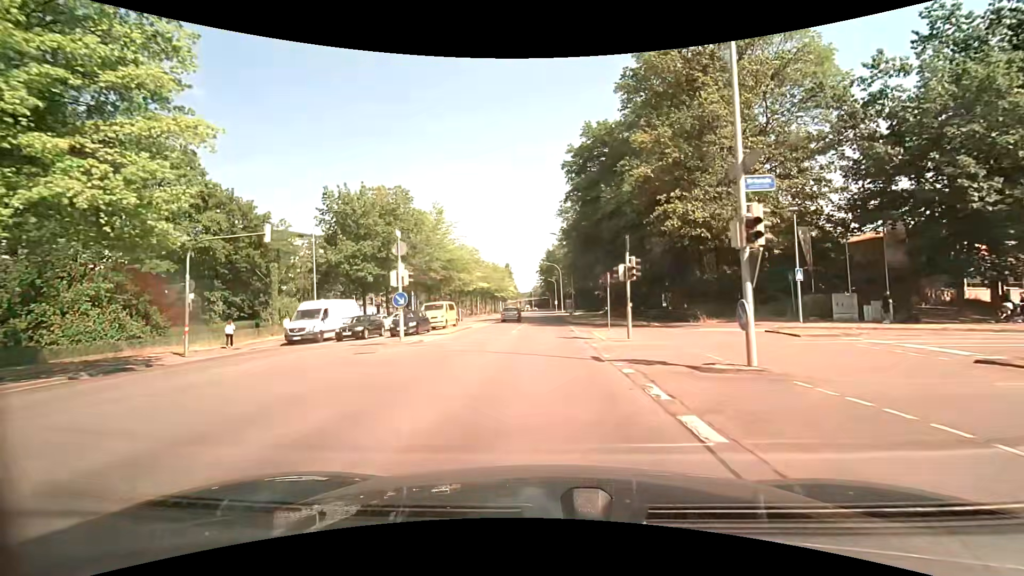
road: secondary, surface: asphalt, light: Day
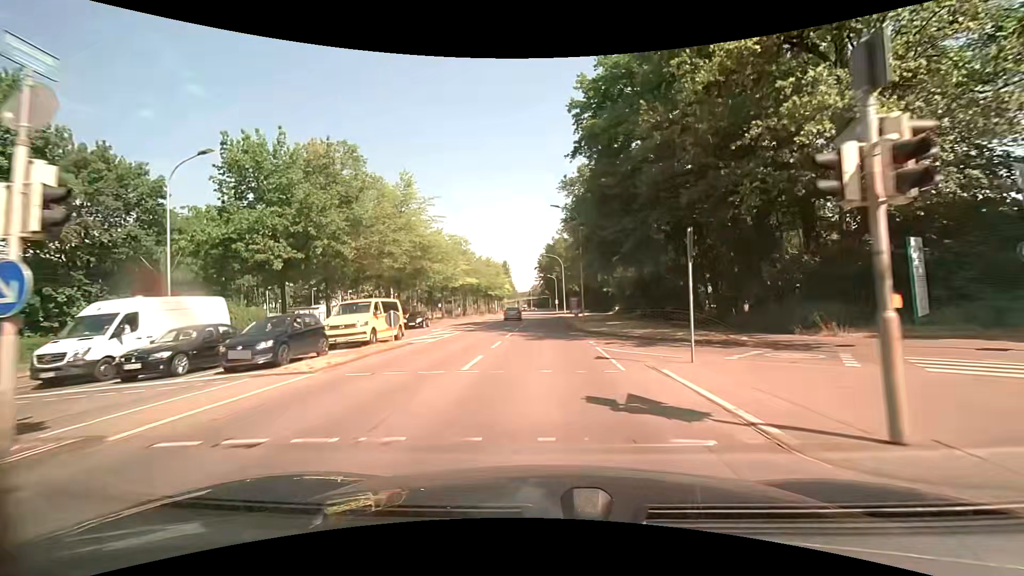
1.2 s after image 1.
(+0.1, +14.6) m; 0°
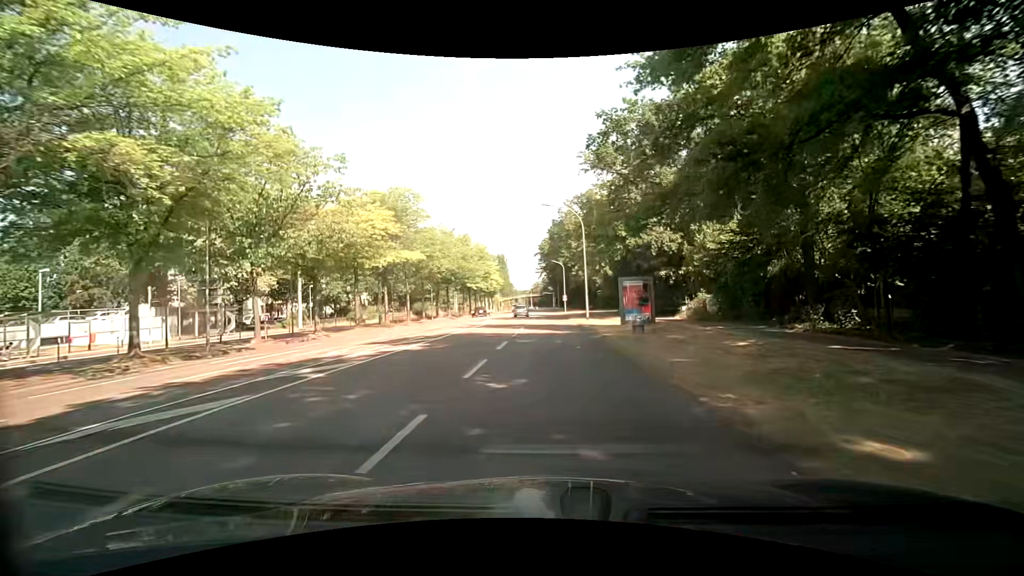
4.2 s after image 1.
(-0.1, +37.3) m; -1°
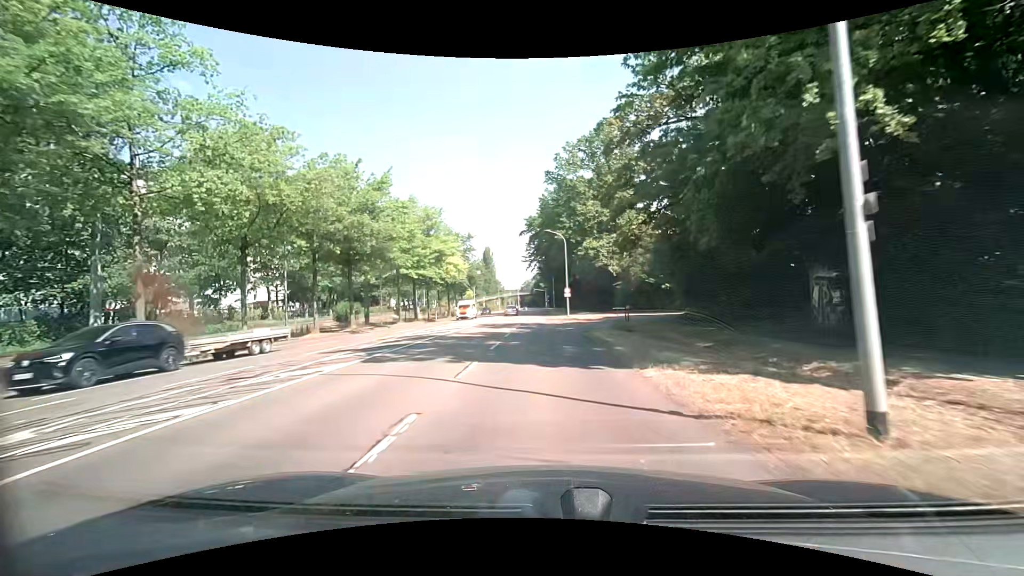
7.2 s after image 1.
(+0.5, +35.9) m; +1°
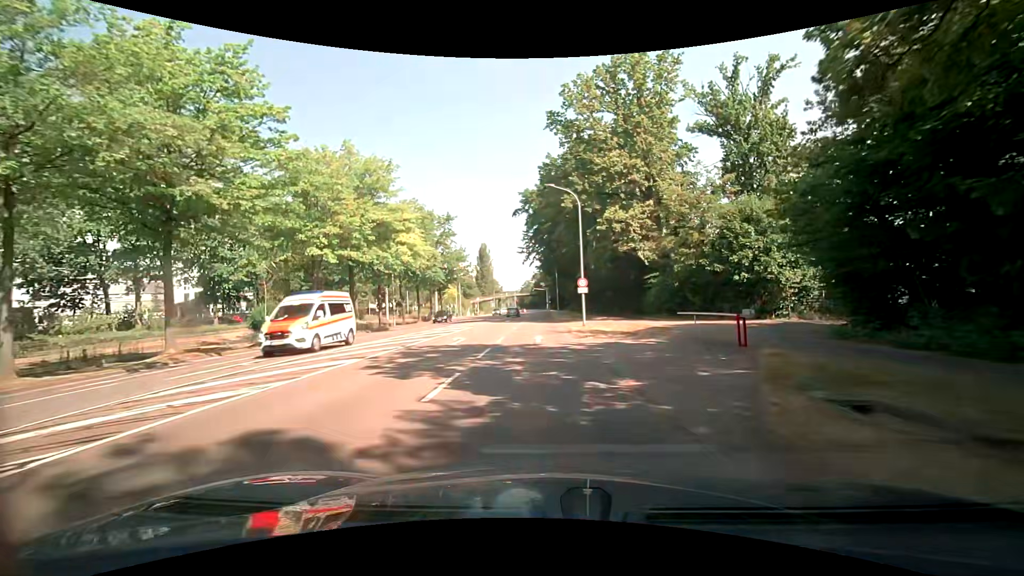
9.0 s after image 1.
(+0.1, +20.2) m; +1°
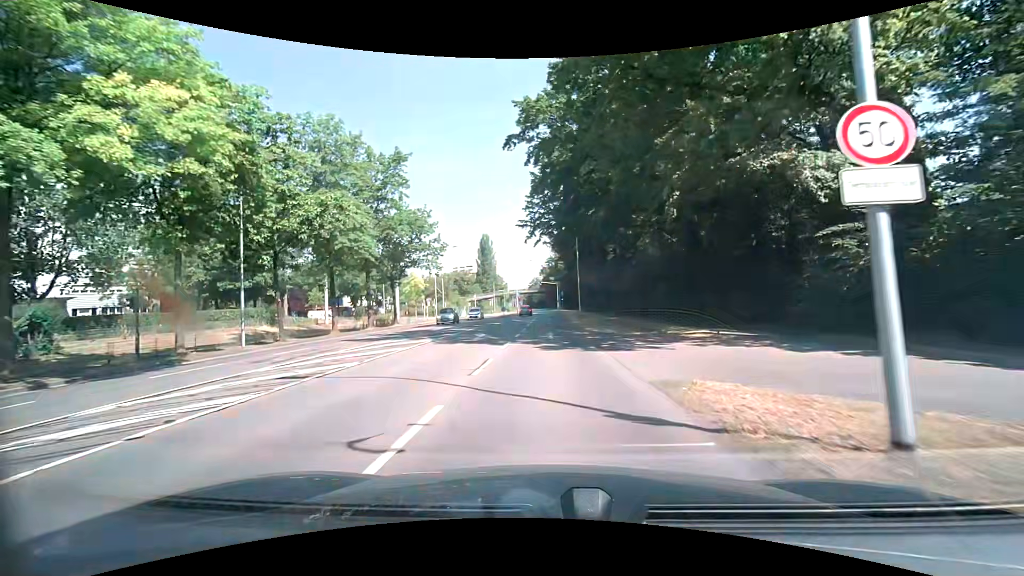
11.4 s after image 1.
(-0.7, +27.6) m; -1°
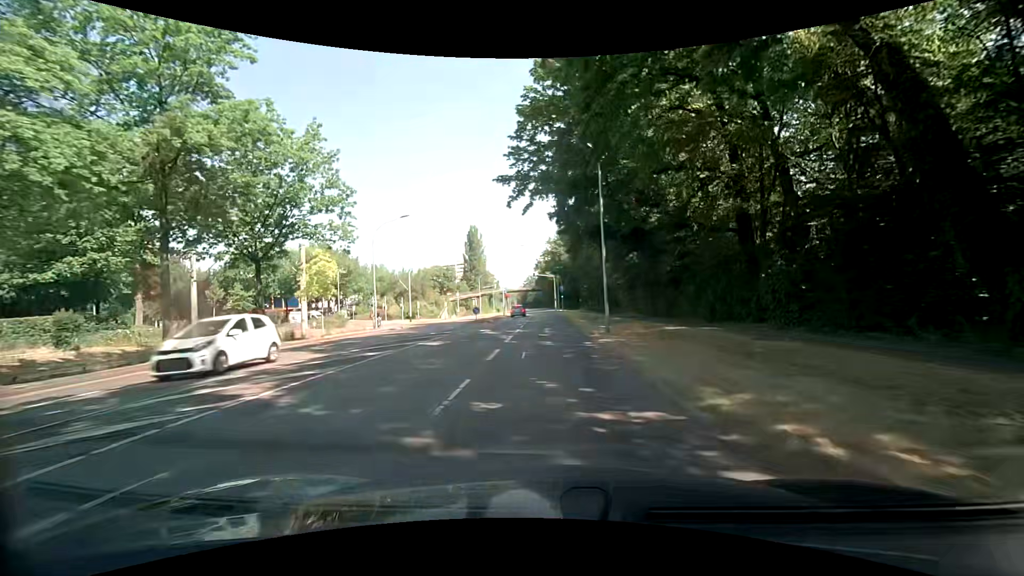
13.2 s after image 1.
(0.0, +21.6) m; +1°
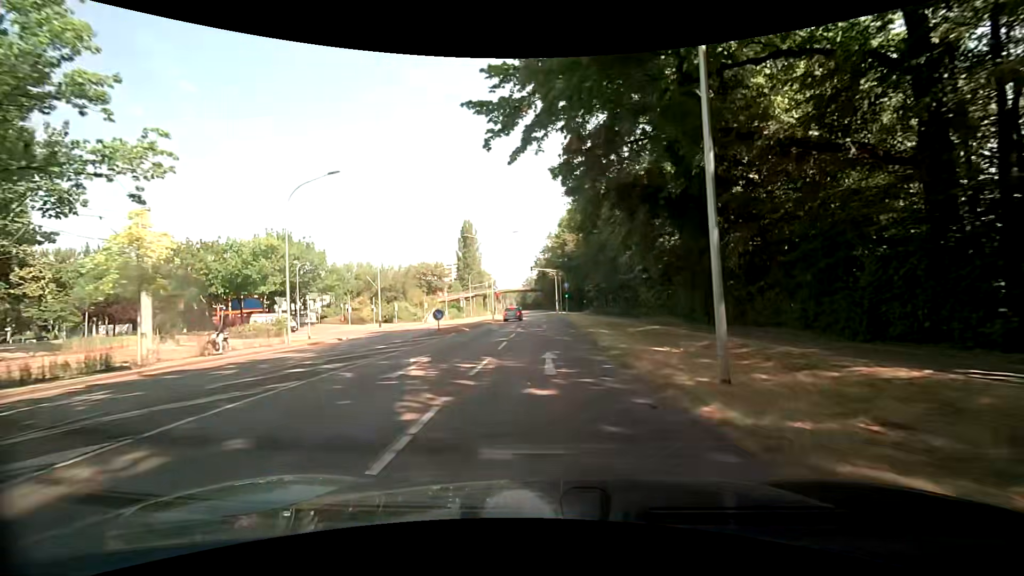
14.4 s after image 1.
(-0.2, +14.5) m; -1°
(0, +10) (0, +20) (0, +30) (0, +40) (0, +50) (0, +60) (0, +70) (0, +80) (0, +90) (0, +100) m
